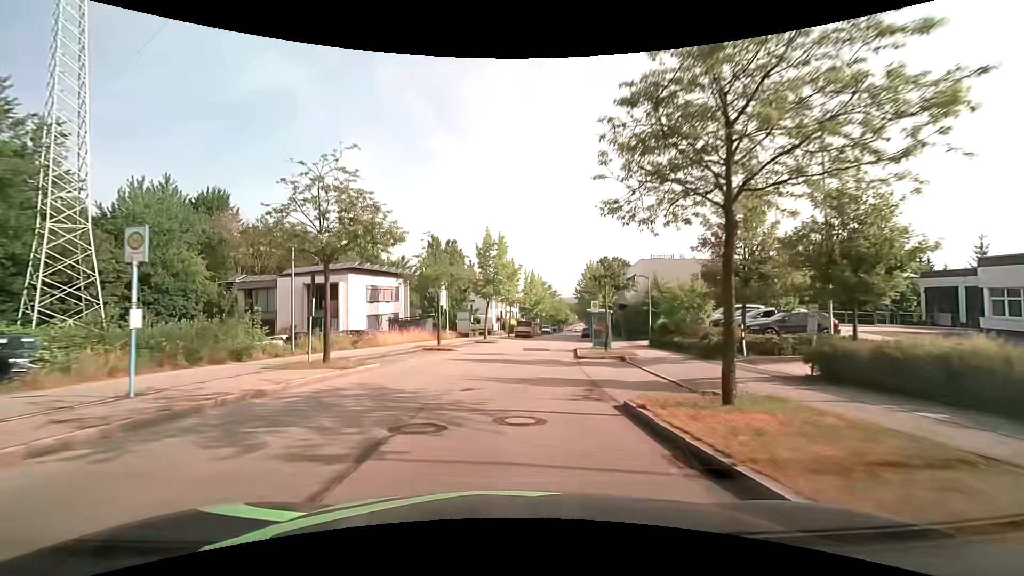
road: residential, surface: asphalt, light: Day
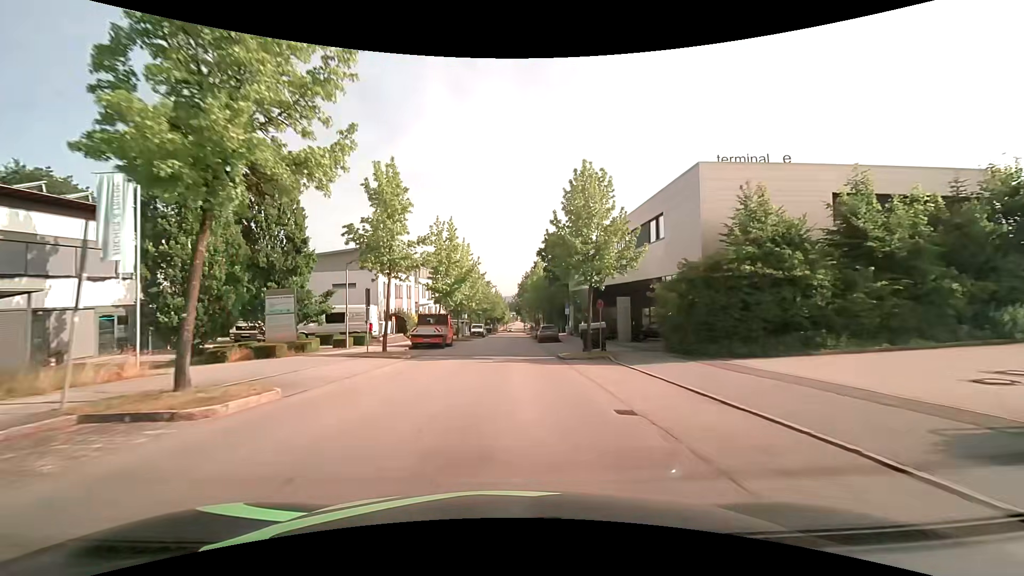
(+2.5, +33.9) m; +8°
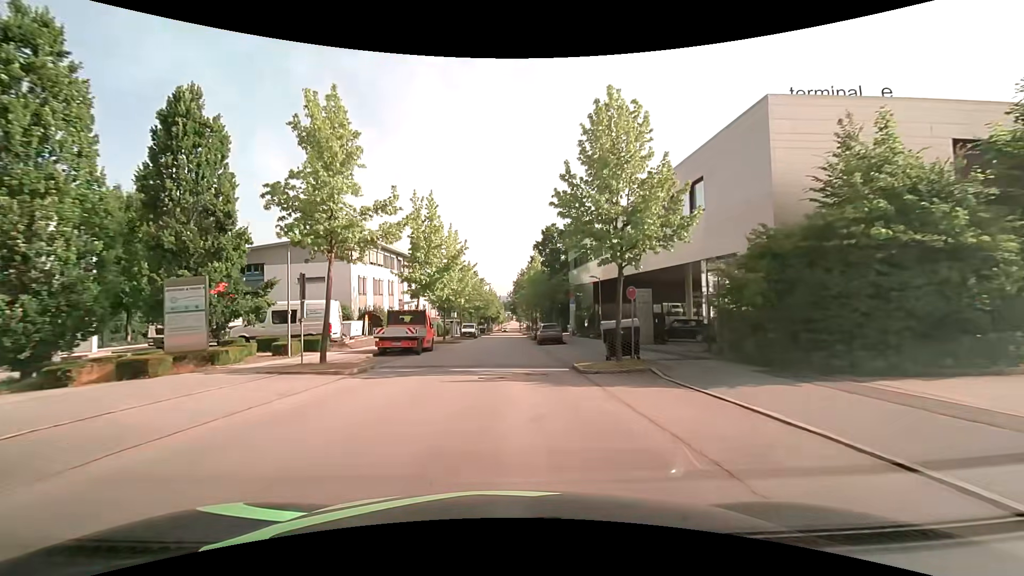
(0.0, +7.1) m; +1°
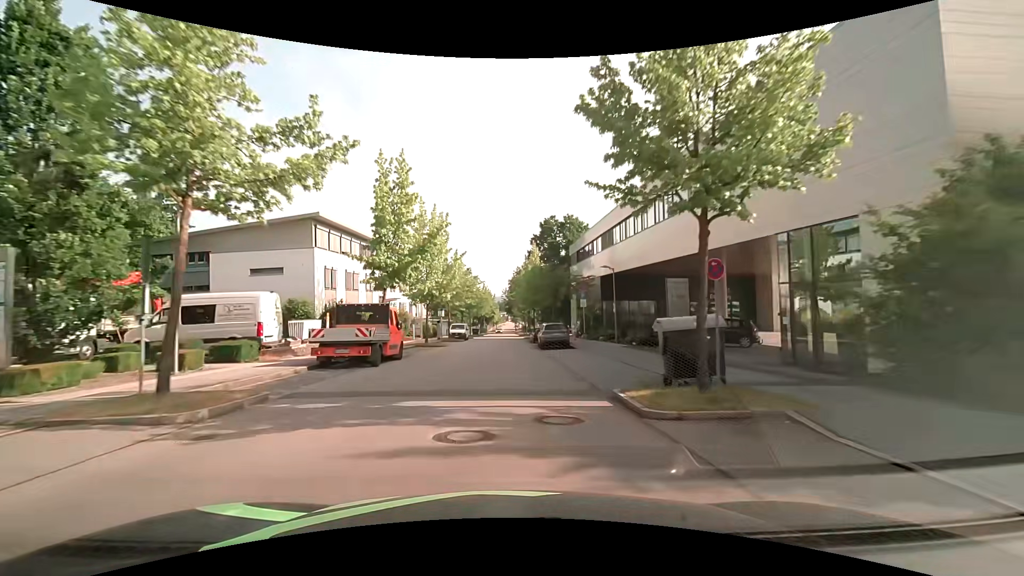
(0.0, +7.2) m; 0°
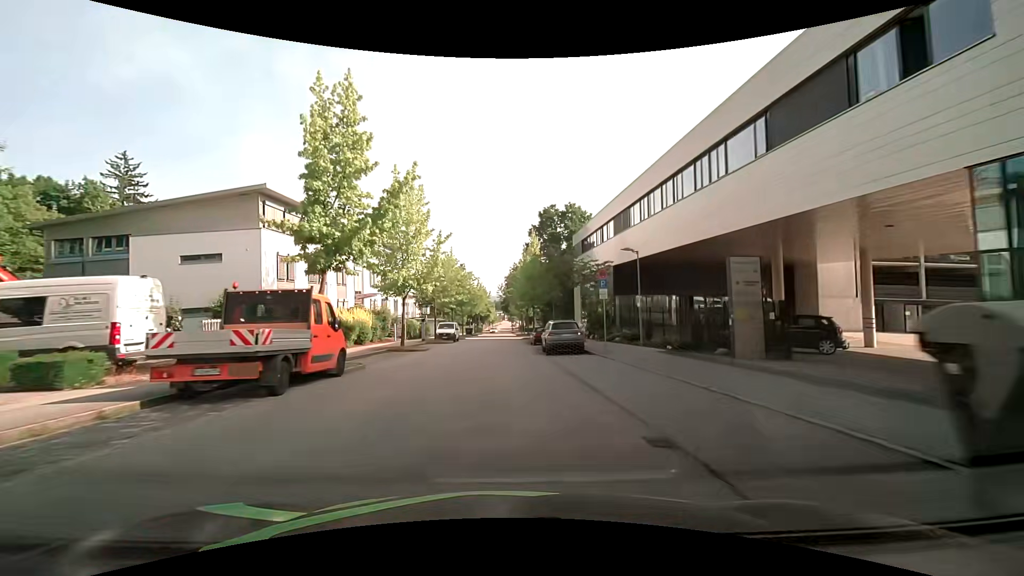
(0.0, +7.3) m; +1°
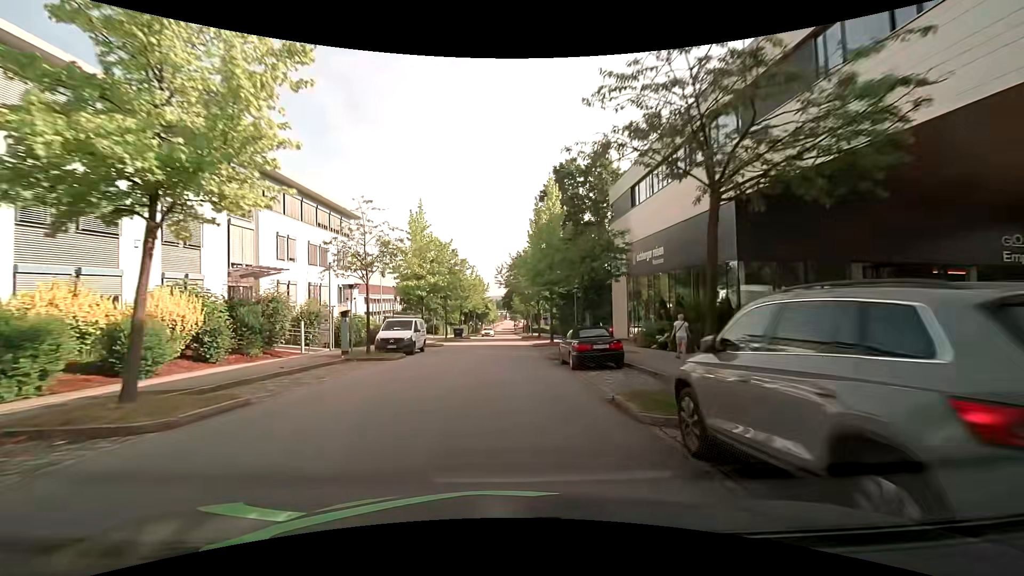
(-0.2, +21.5) m; -1°
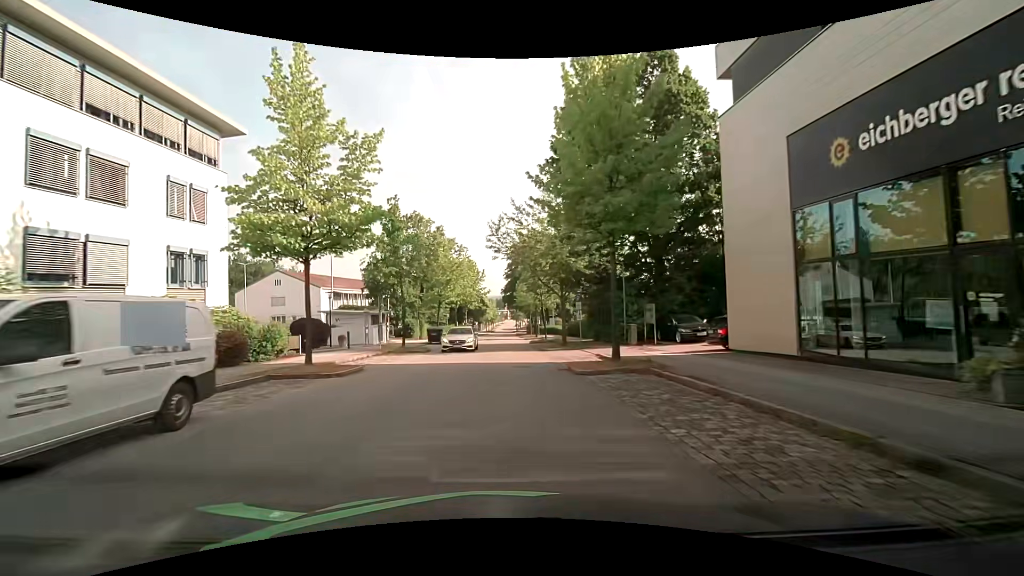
(0.0, +21.1) m; 0°
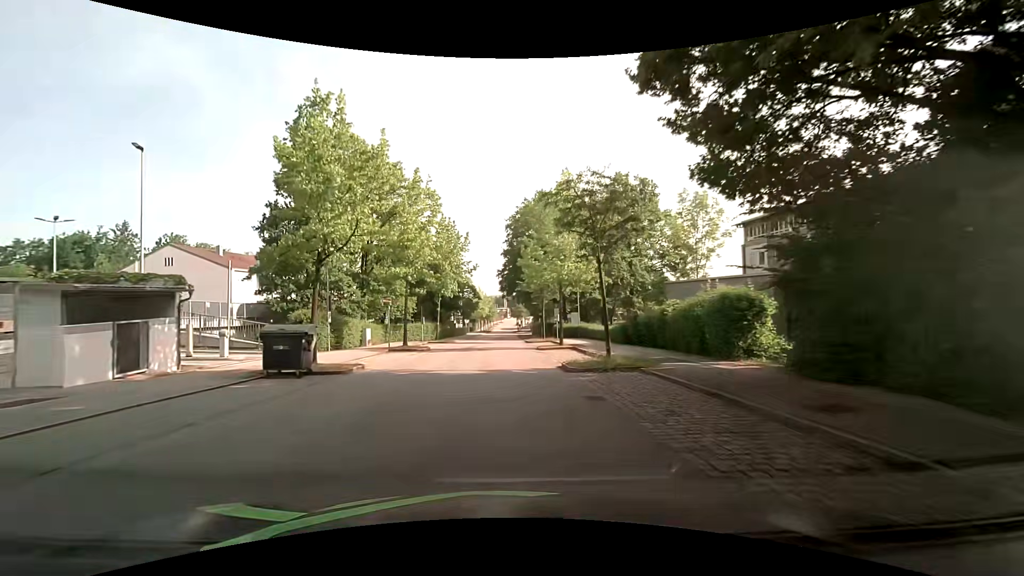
(+0.2, +27.5) m; 0°
(0, +10) (0, +20) (0, +30) (0, +40) (0, +50) (0, +60) (0, +70) (0, +80) (0, +90) (0, +100) m
